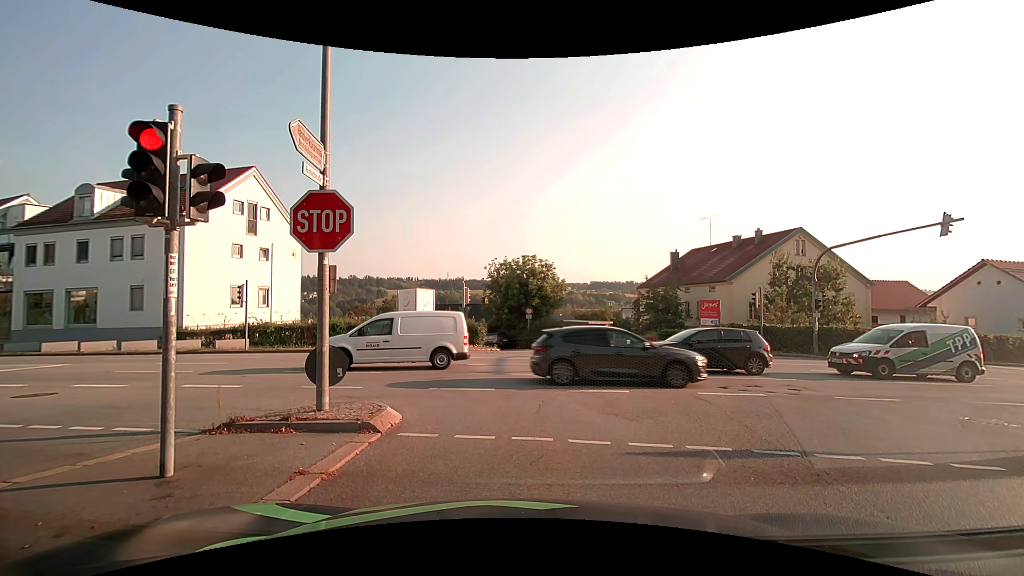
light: Day
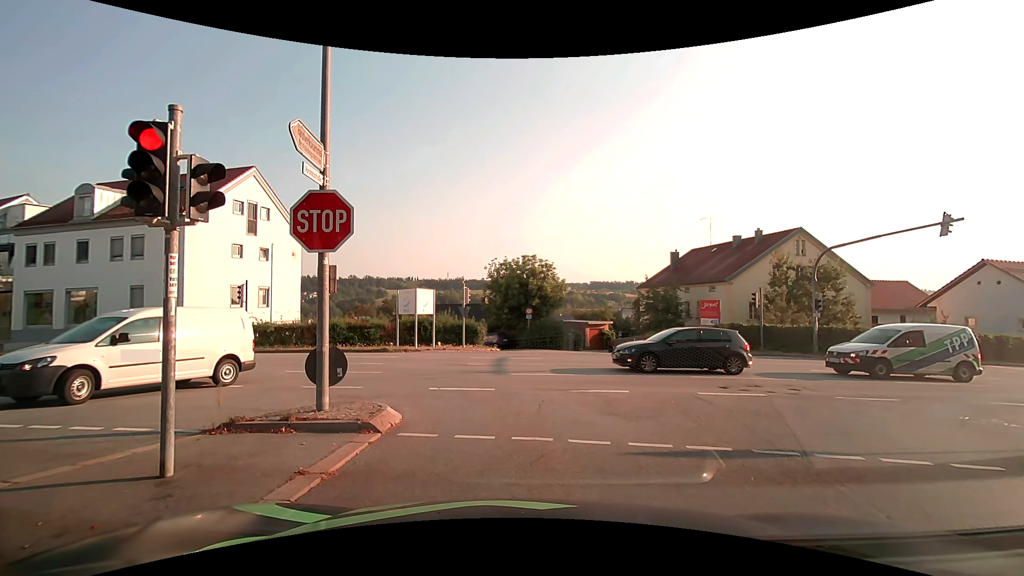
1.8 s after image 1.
(0.0, 0.0) m; 0°
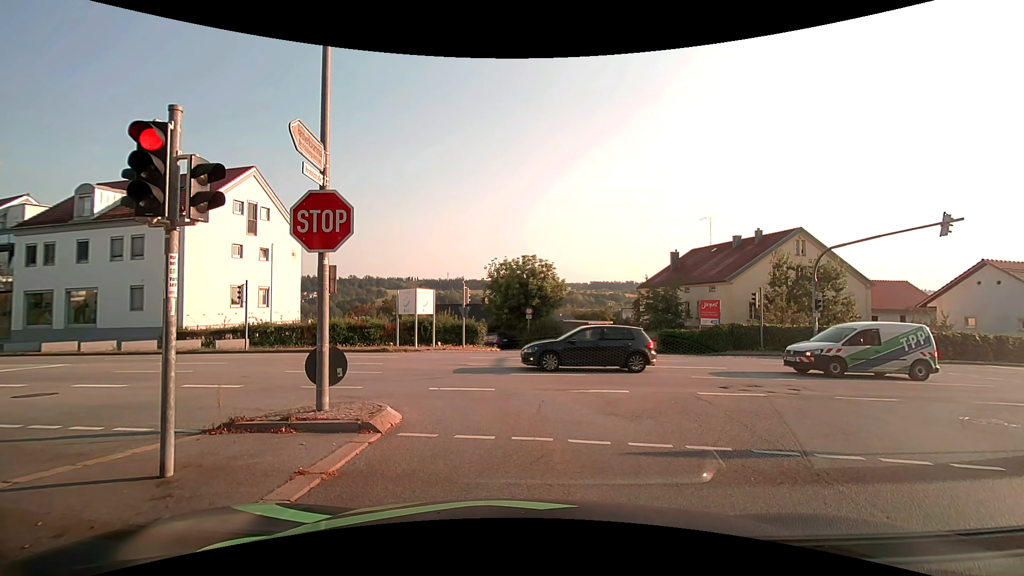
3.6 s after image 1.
(0.0, 0.0) m; 0°
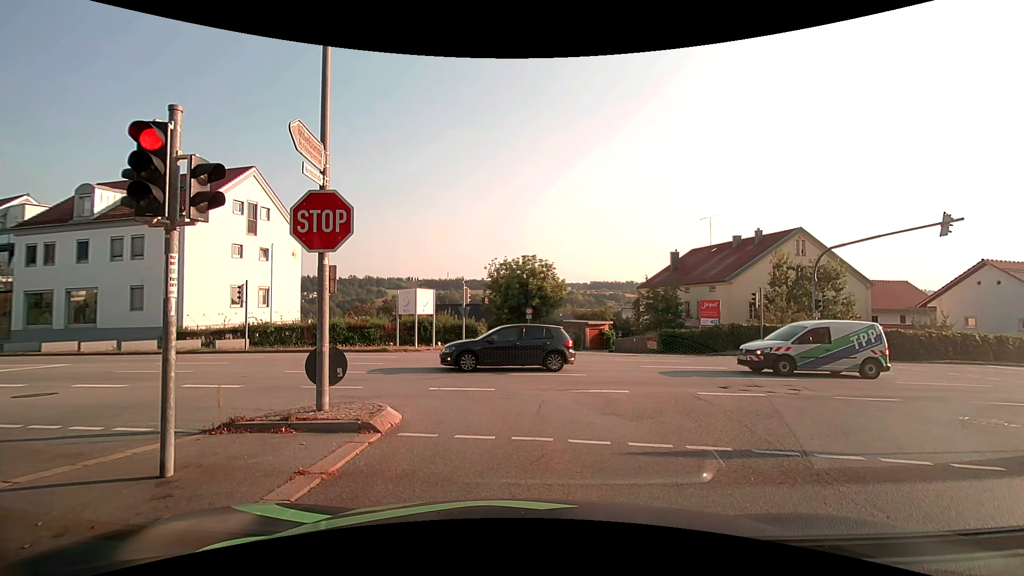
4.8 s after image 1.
(0.0, 0.0) m; 0°
